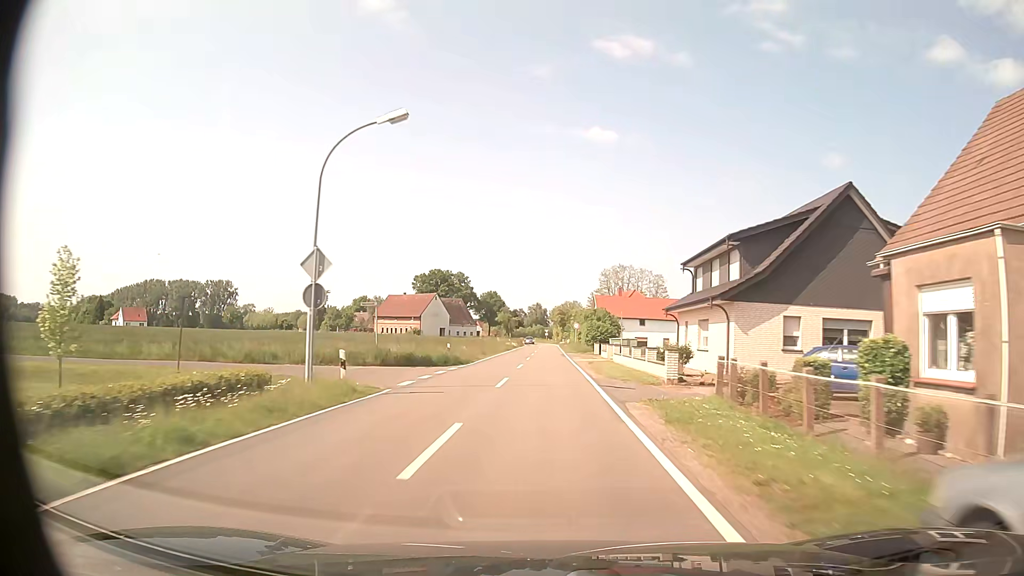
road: tertiary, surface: asphalt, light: Day
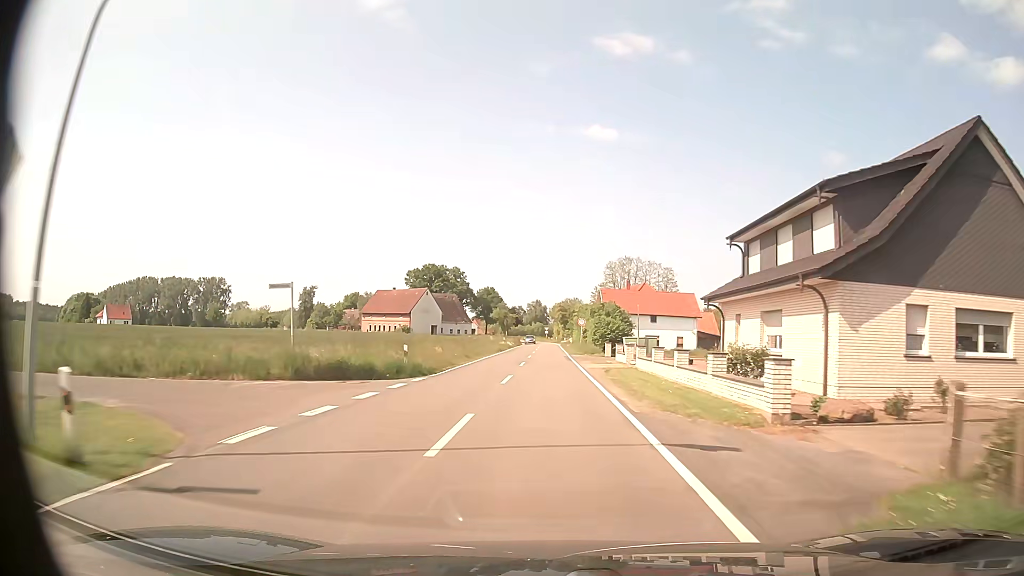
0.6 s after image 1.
(0.0, +10.6) m; 0°
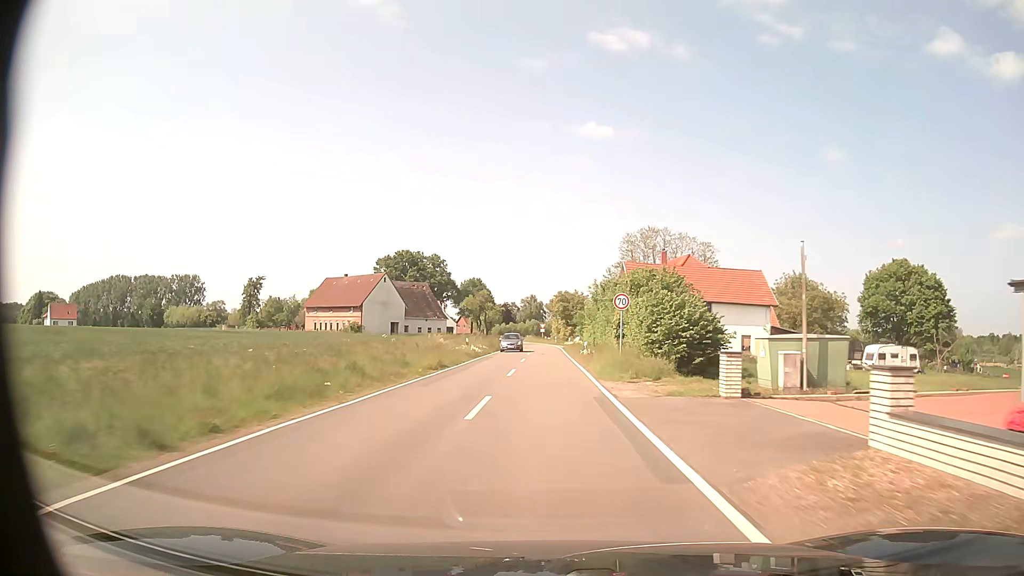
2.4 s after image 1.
(+0.1, +32.0) m; 0°
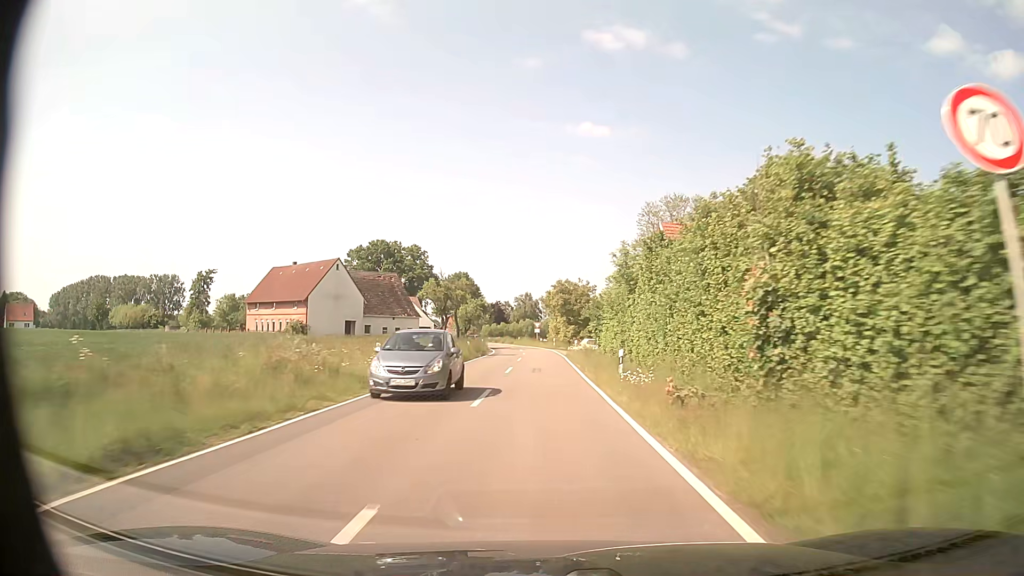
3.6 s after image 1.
(+0.1, +21.5) m; 0°
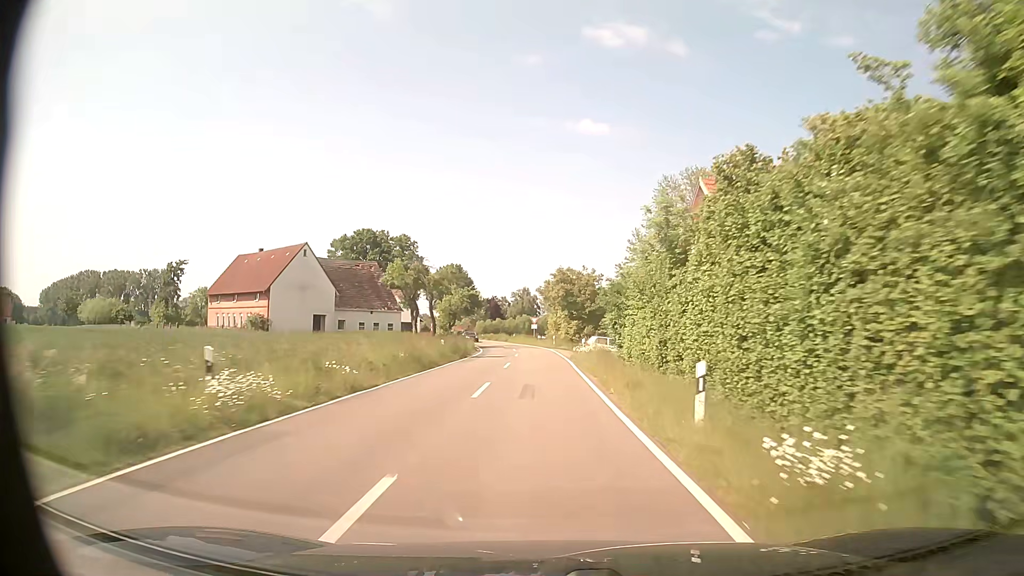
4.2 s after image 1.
(0.0, +10.7) m; 0°
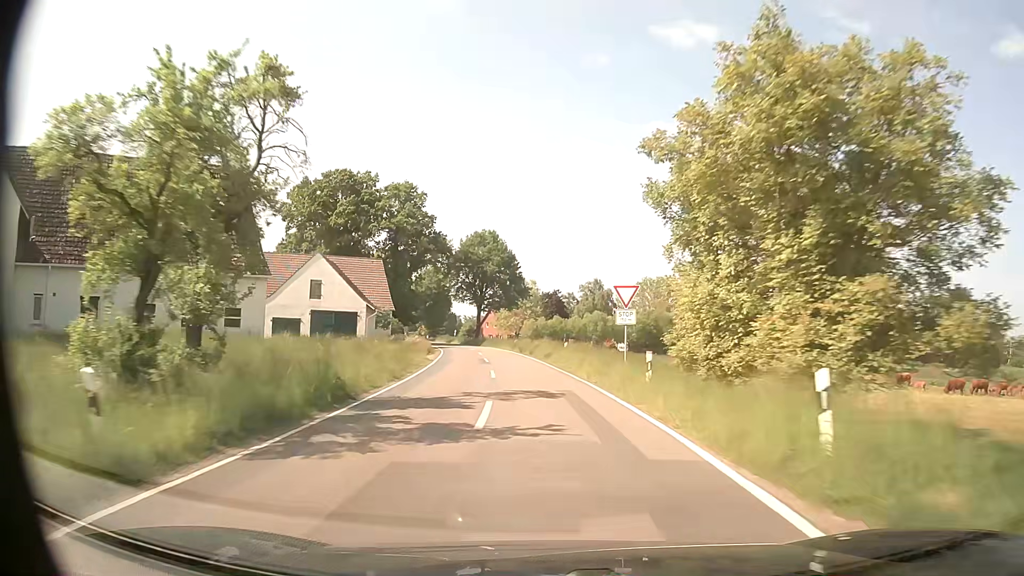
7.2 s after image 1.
(-1.3, +52.3) m; -6°
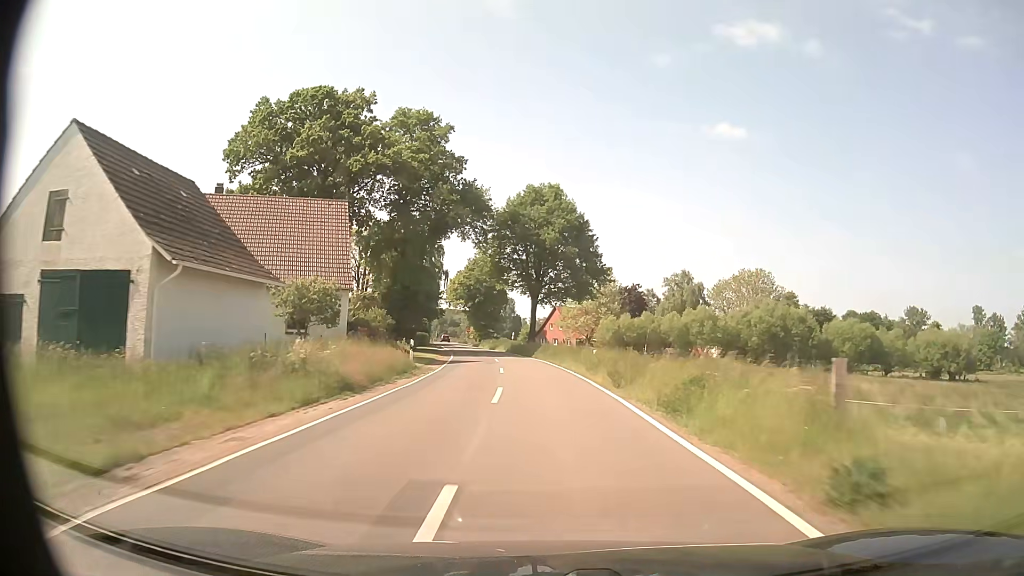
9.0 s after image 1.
(-1.9, +31.2) m; -6°
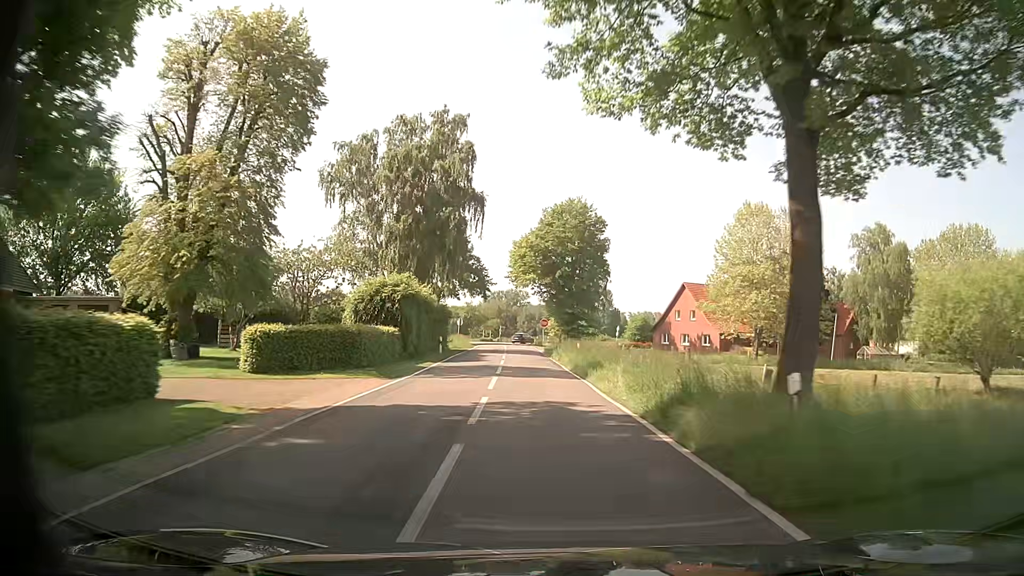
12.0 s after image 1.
(-3.3, +52.4) m; -8°
